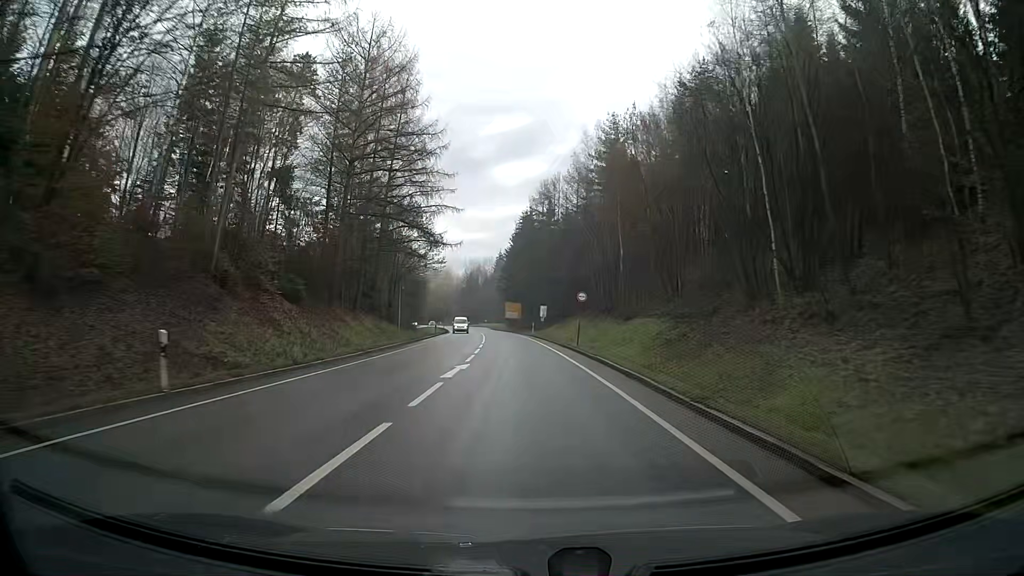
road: primary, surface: asphalt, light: Day
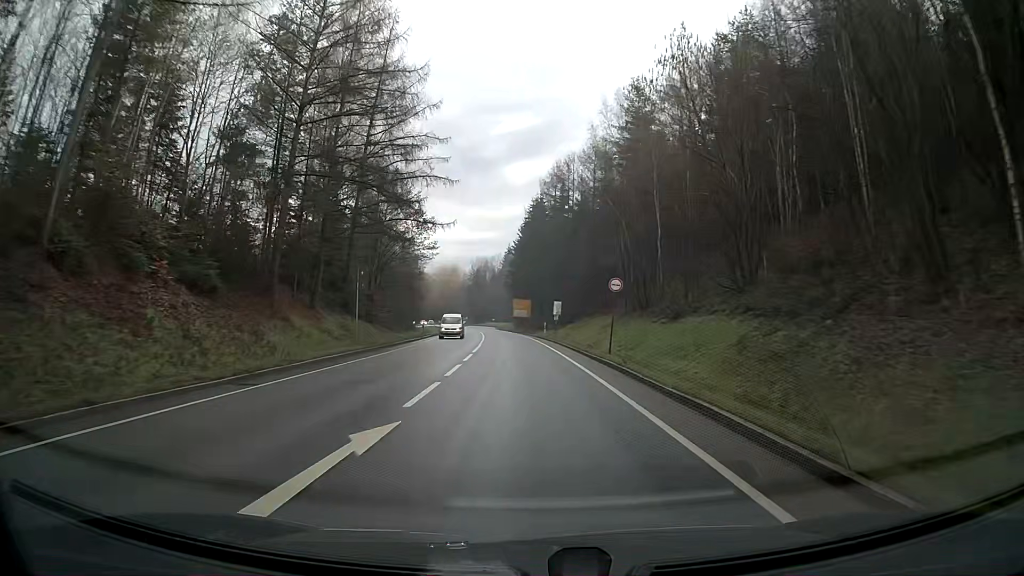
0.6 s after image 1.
(-0.1, +12.4) m; -1°
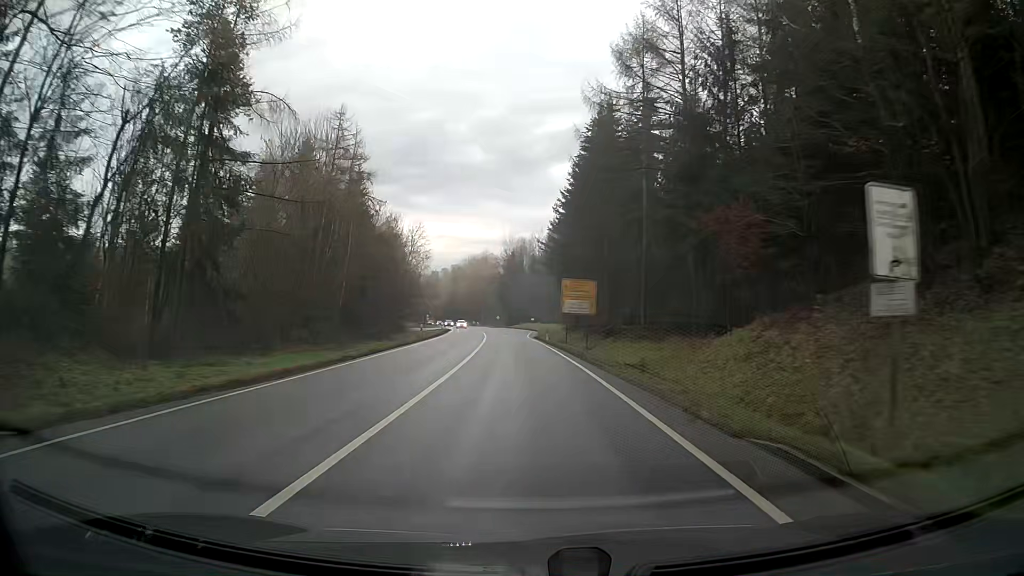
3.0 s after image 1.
(-1.7, +49.5) m; -4°
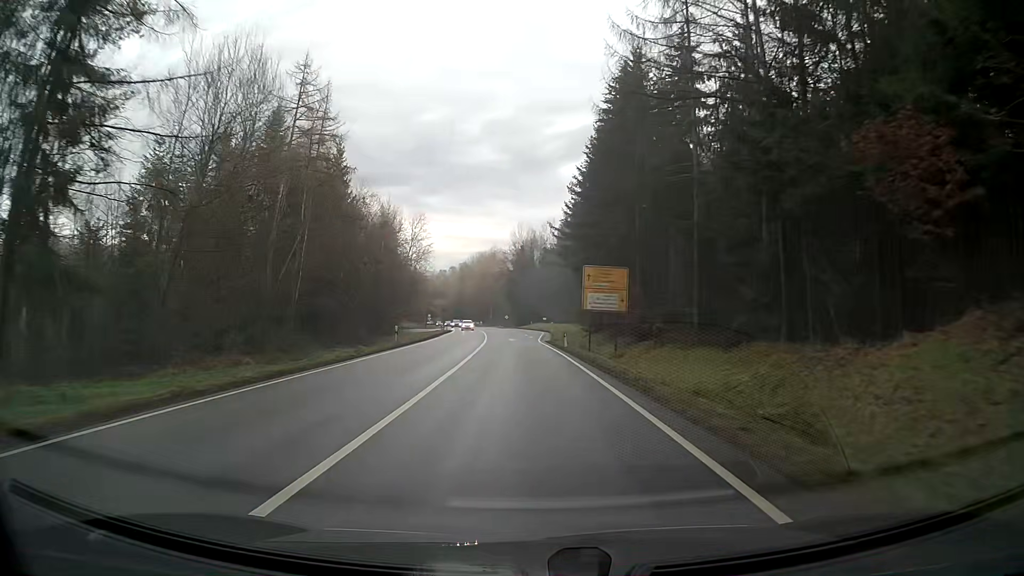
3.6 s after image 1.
(-0.1, +12.4) m; -1°
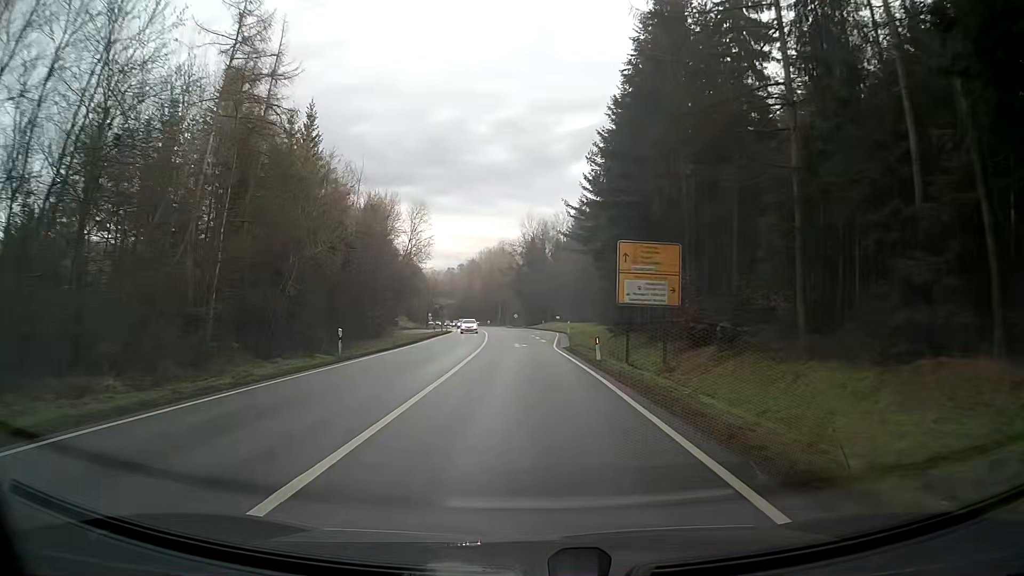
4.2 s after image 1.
(-0.1, +12.4) m; -1°
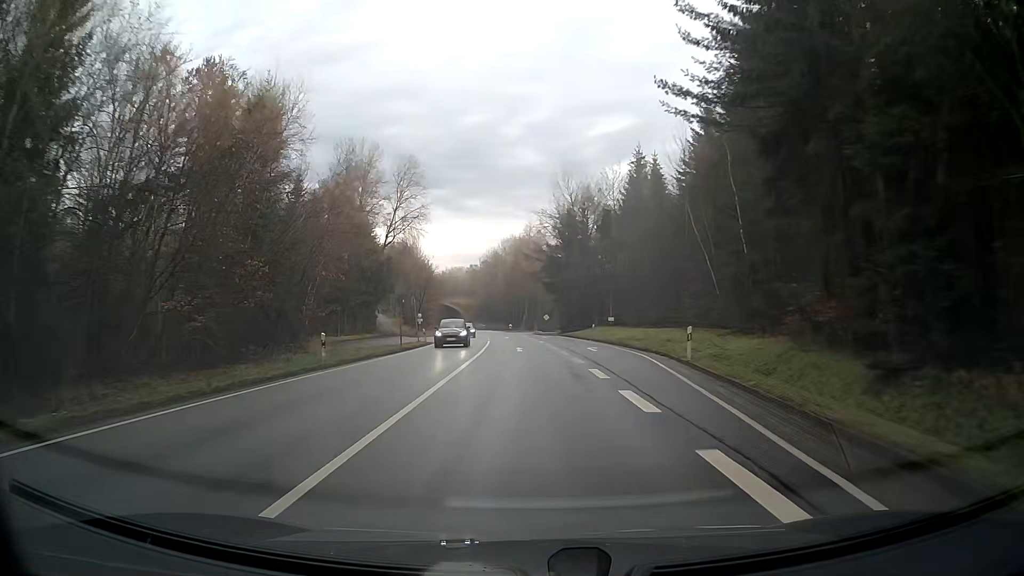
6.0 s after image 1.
(-0.8, +37.1) m; -3°
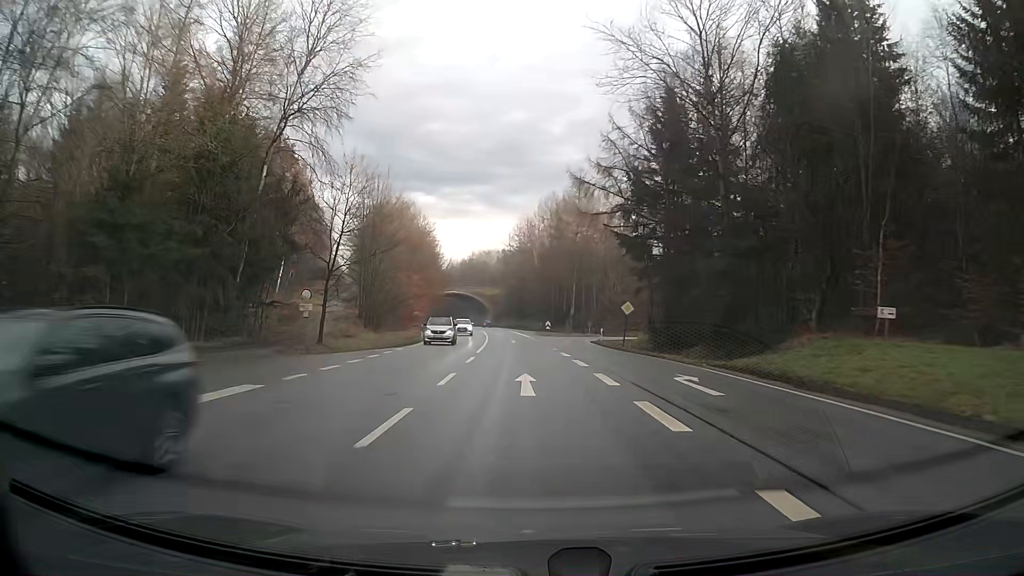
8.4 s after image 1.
(-1.3, +49.6) m; -3°
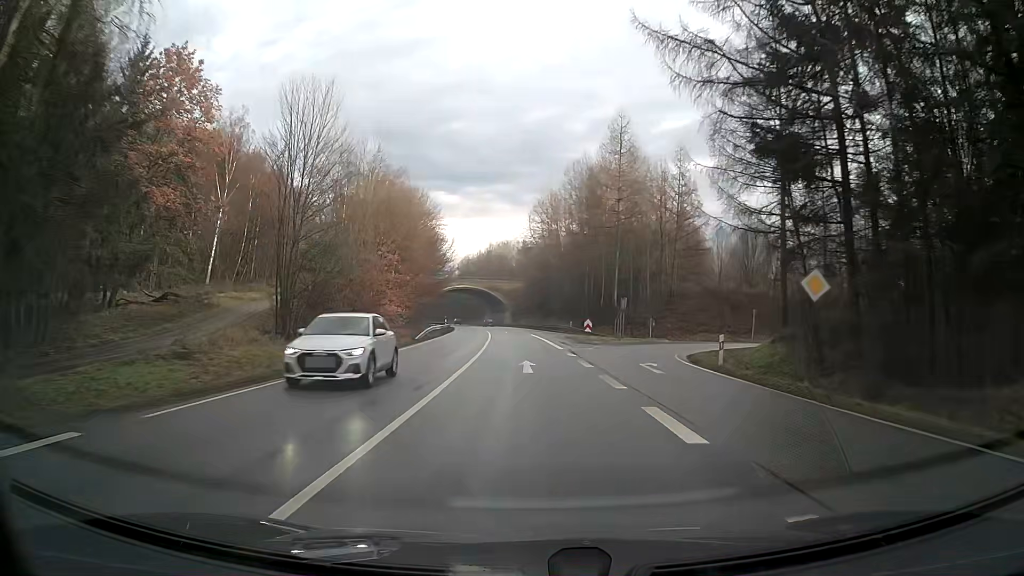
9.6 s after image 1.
(-0.4, +24.8) m; -2°
